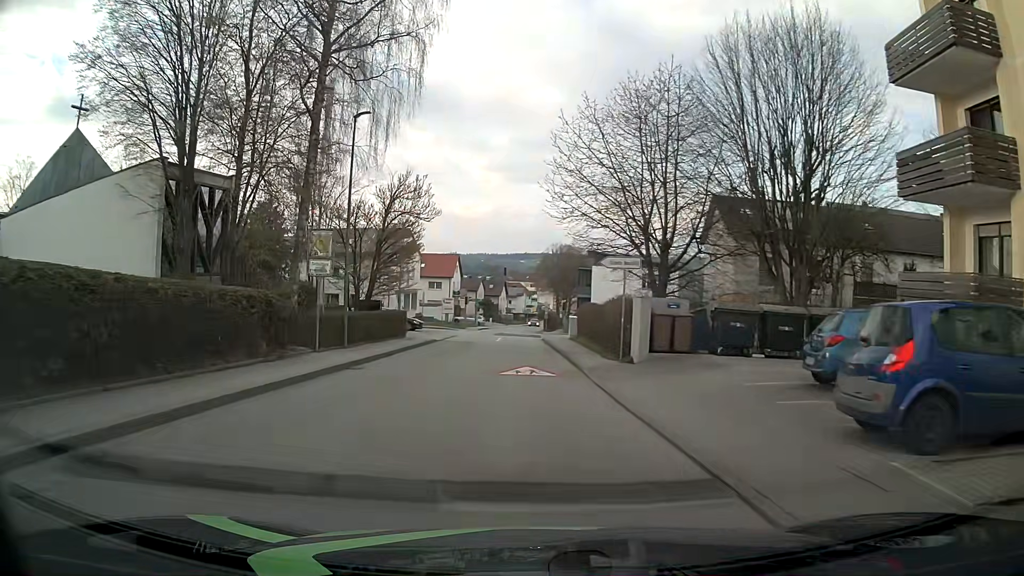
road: unclassified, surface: asphalt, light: Day
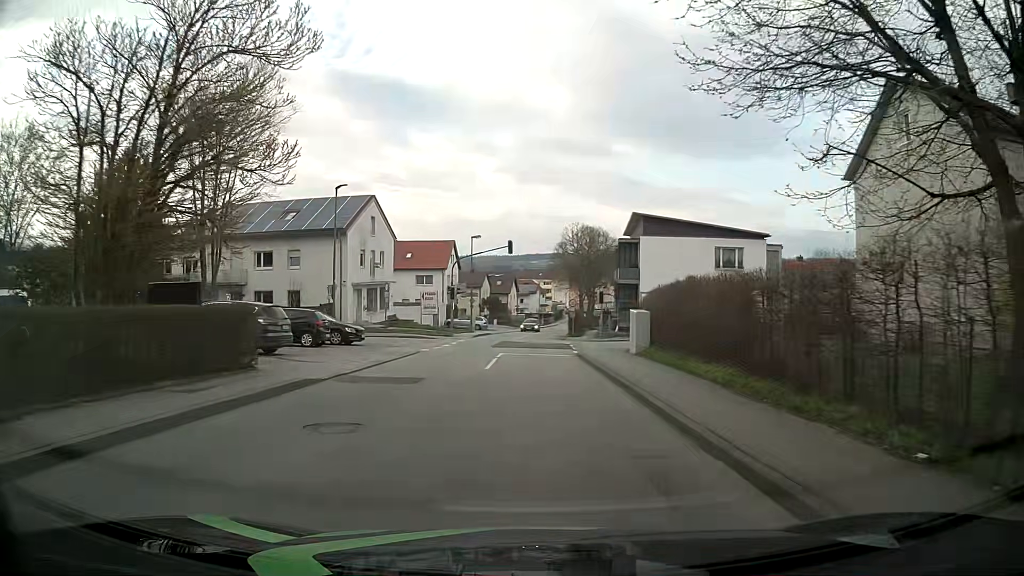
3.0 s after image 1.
(-0.5, +22.7) m; -1°
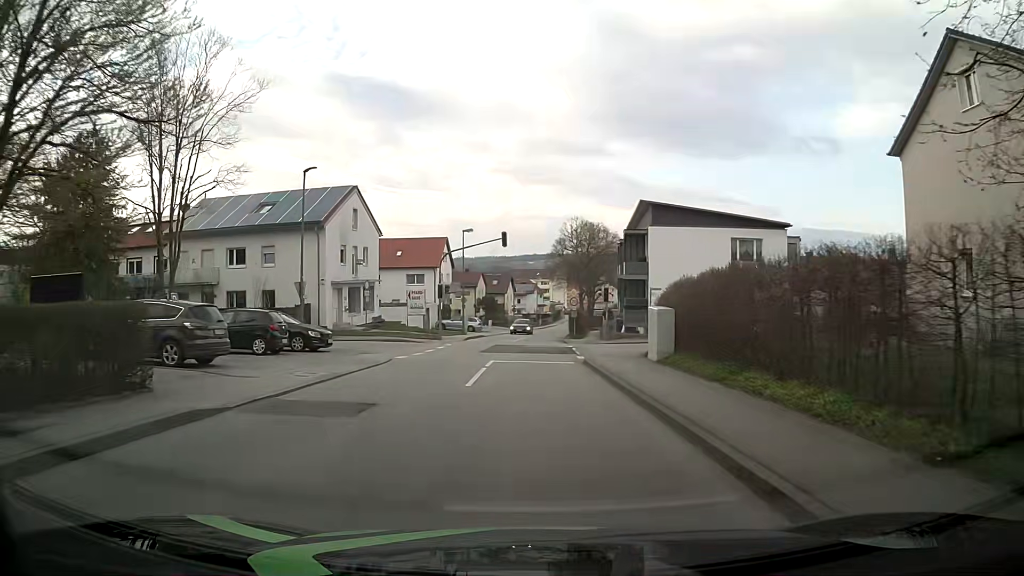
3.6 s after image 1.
(+0.1, +4.5) m; +1°
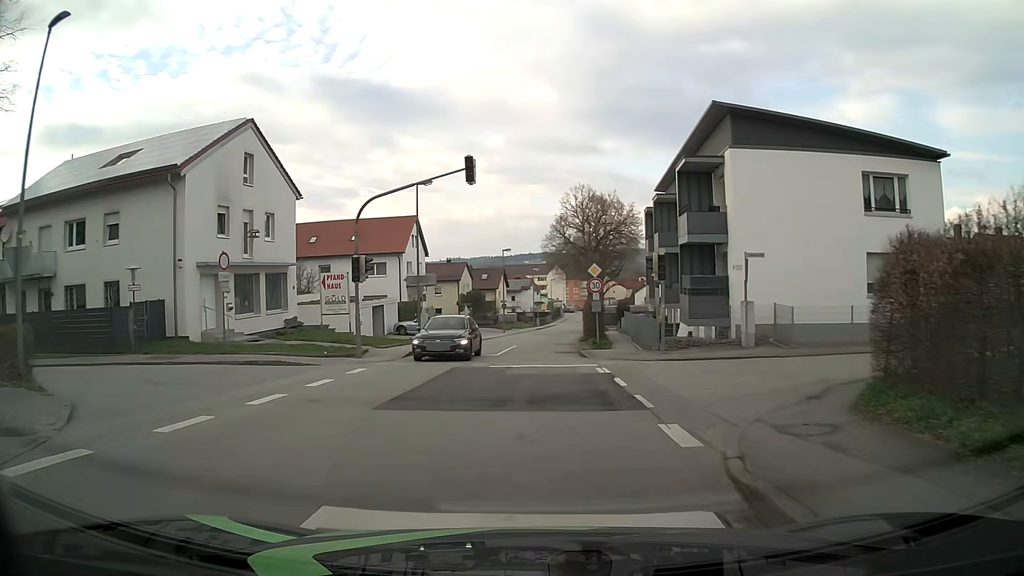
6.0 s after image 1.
(-0.1, +18.1) m; -1°
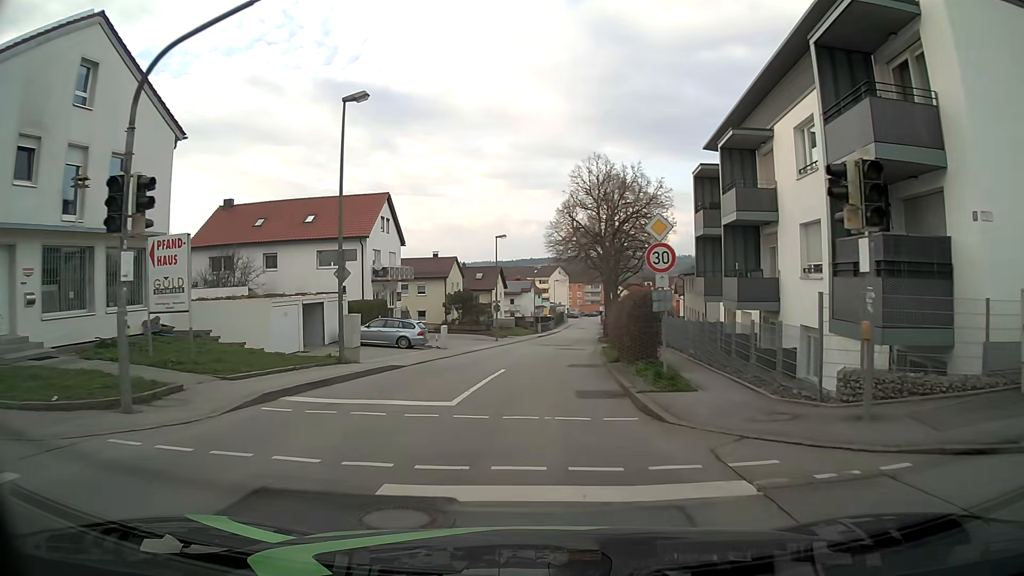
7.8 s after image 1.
(+0.1, +13.5) m; 0°
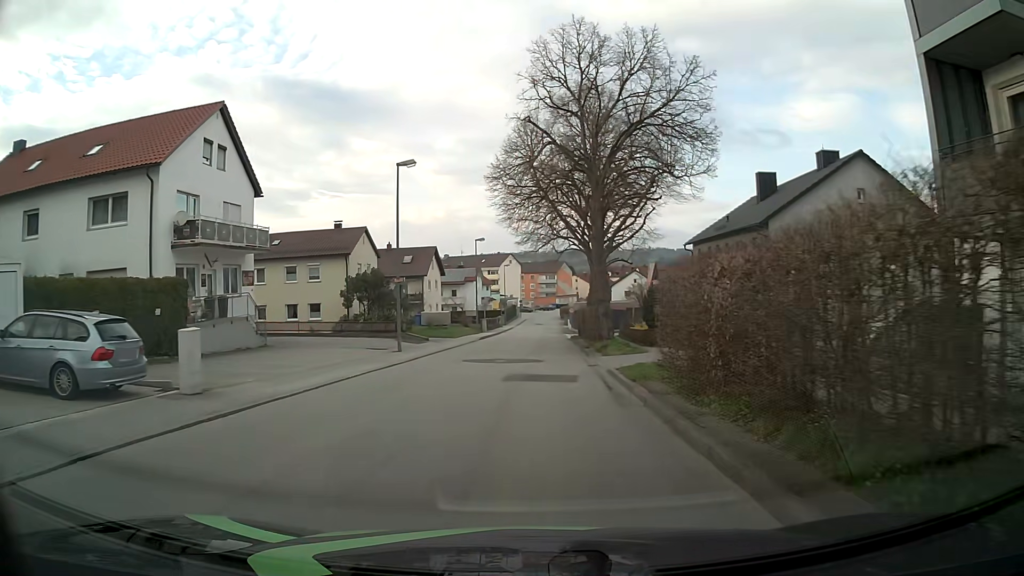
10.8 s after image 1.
(+0.6, +22.5) m; +4°
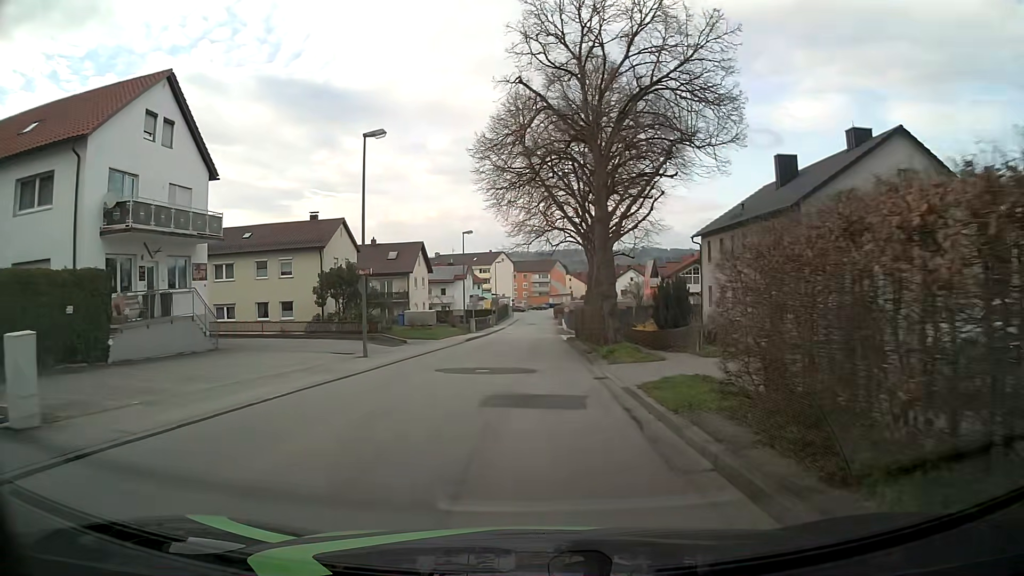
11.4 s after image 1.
(0.0, +4.5) m; 0°
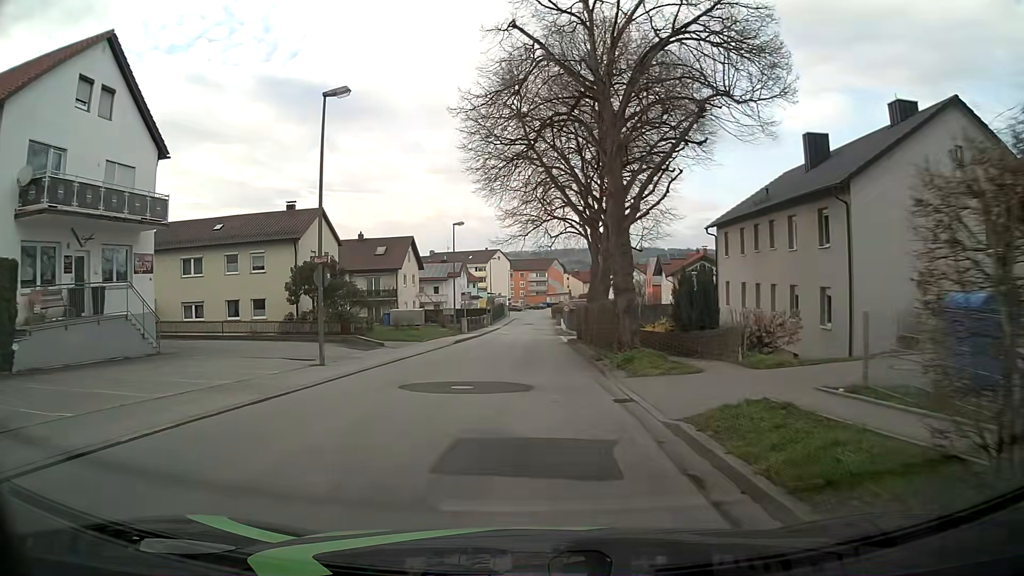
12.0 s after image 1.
(0.0, +4.5) m; +1°
(0, +10) (0, +20) (0, +30) (0, +40) (0, +50) (0, +60) (0, +70) (0, +80) (+1, +90) (+1, +100) m
